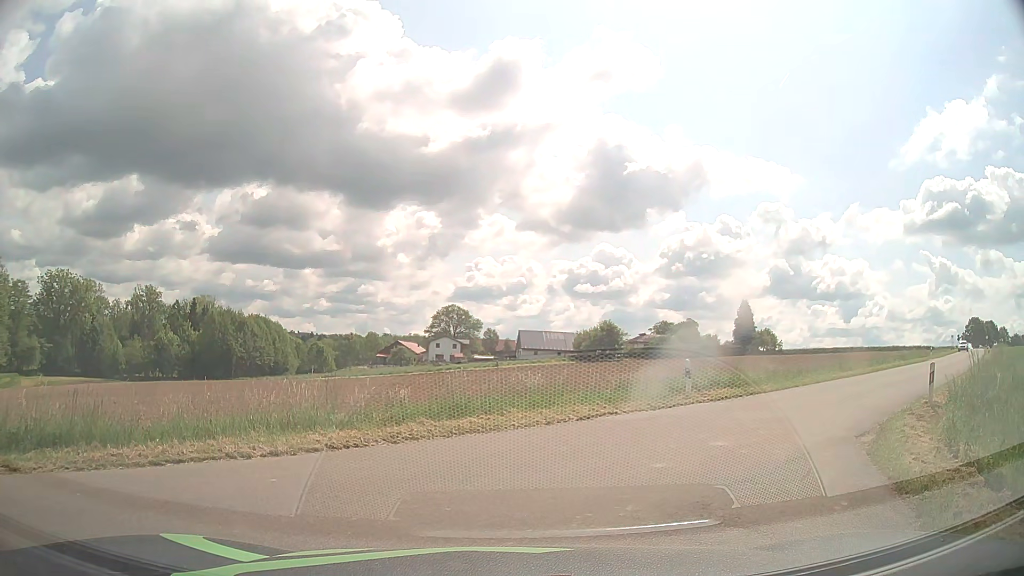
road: unclassified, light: Day
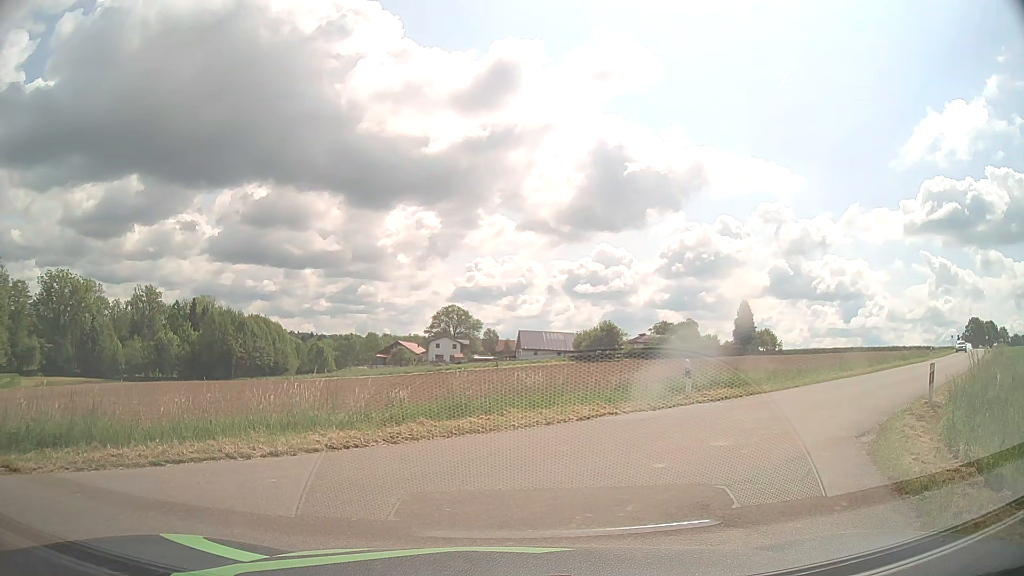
(0.0, 0.0) m; 0°
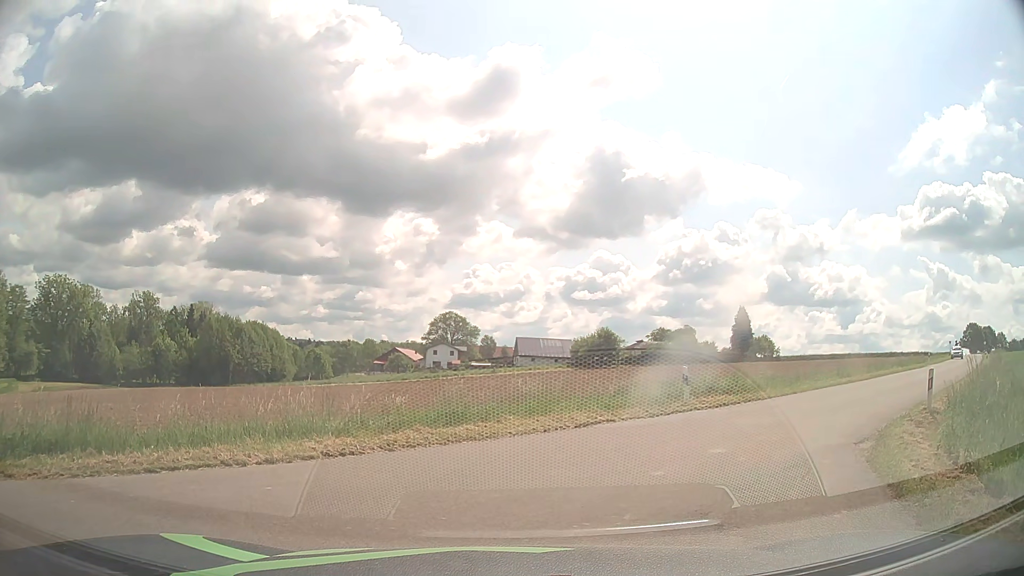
(0.0, +0.1) m; 0°
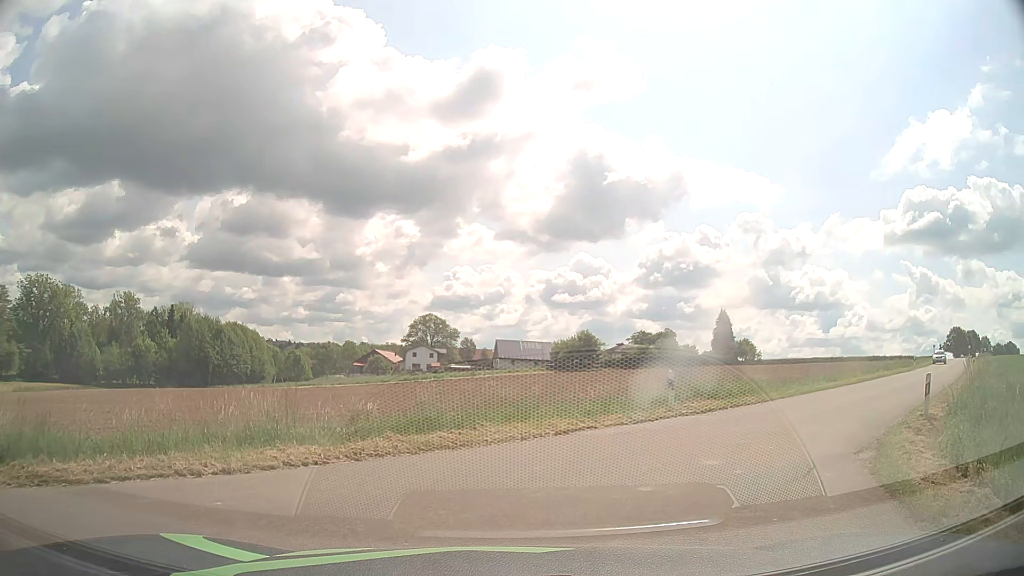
(0.0, +0.8) m; +3°
